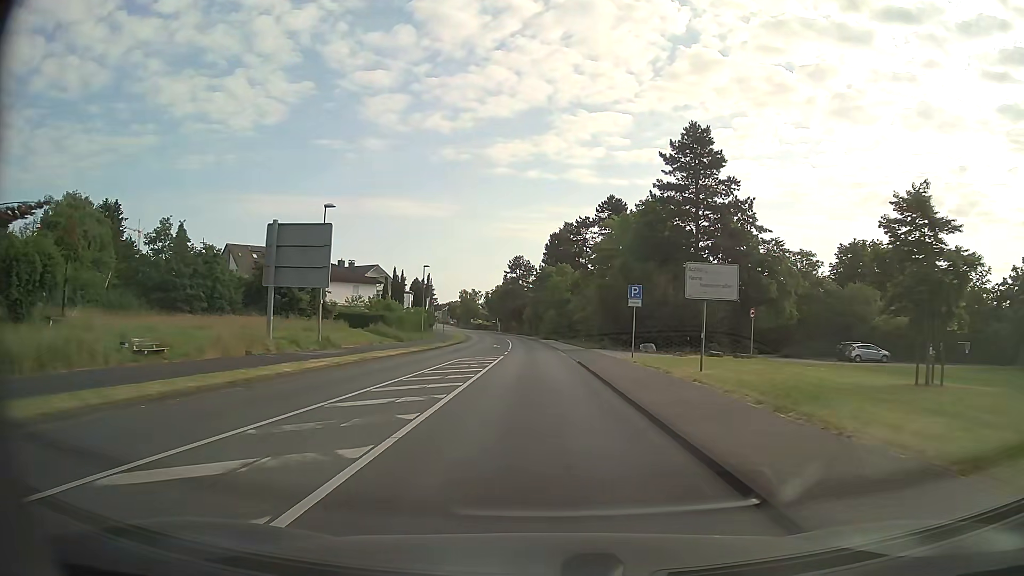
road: secondary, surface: asphalt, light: Day
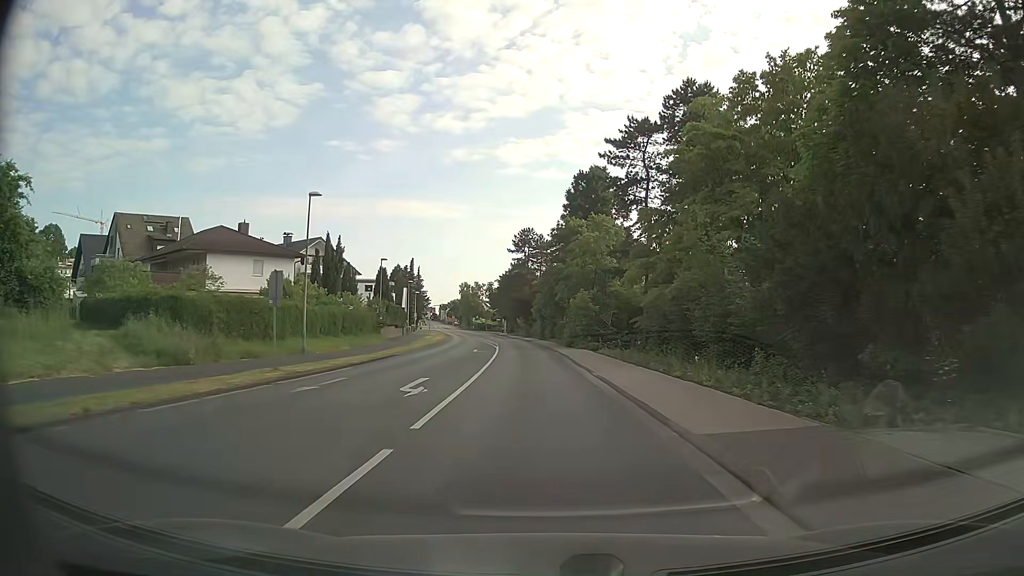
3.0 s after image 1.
(-0.5, +39.8) m; -1°
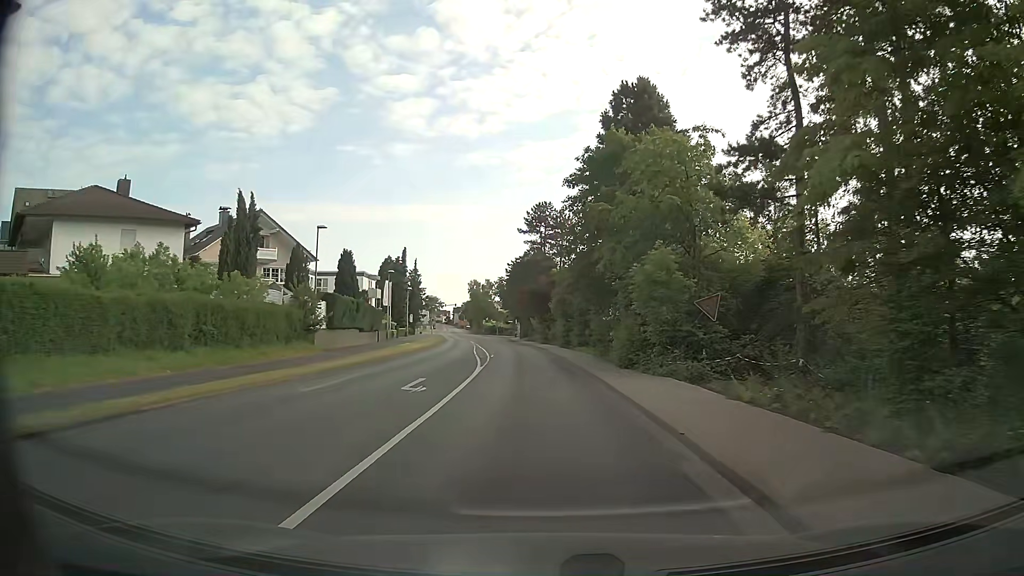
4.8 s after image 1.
(-0.4, +23.8) m; -2°
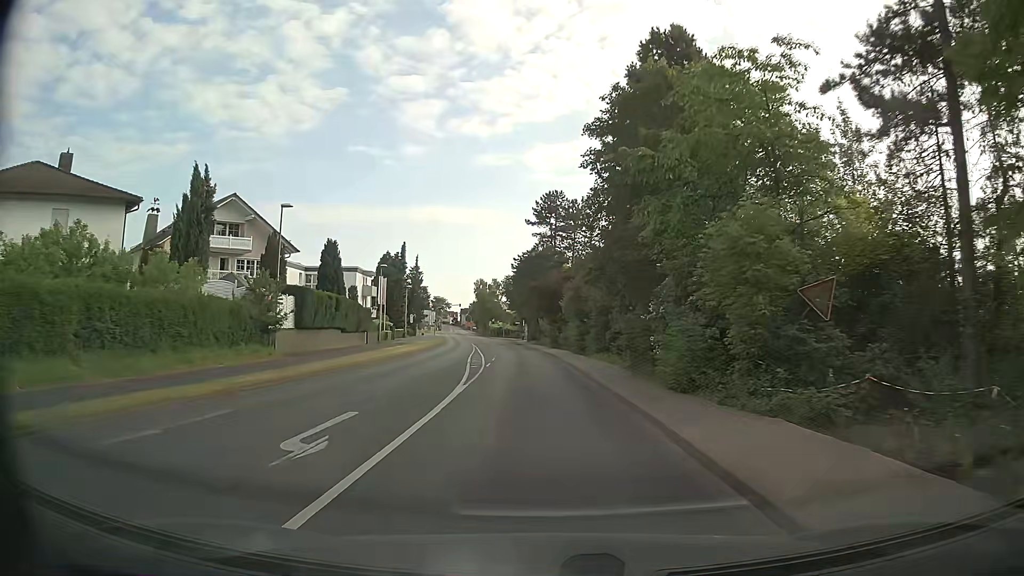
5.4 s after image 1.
(-0.1, +7.9) m; -1°
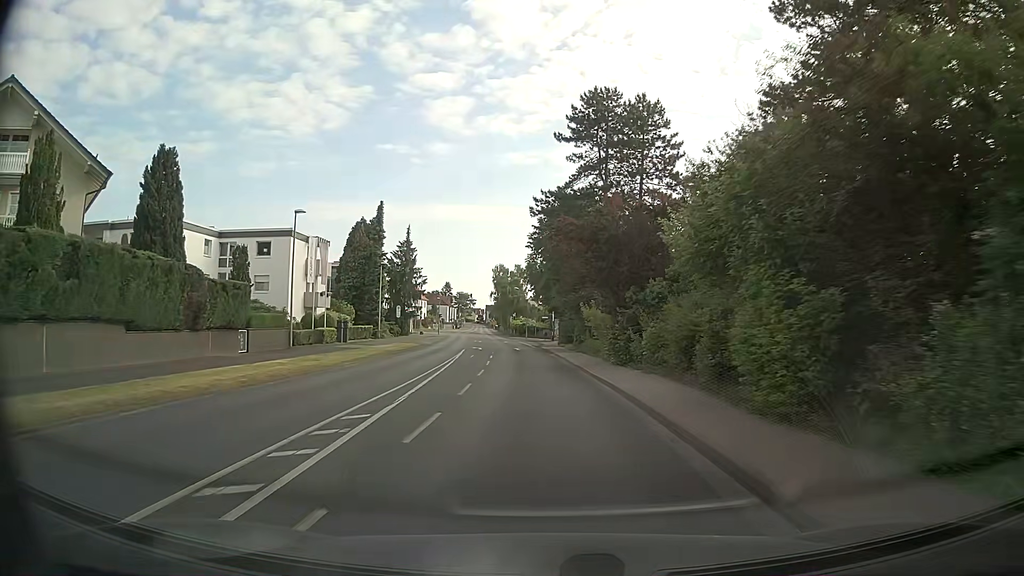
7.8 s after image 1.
(-0.6, +31.5) m; -3°
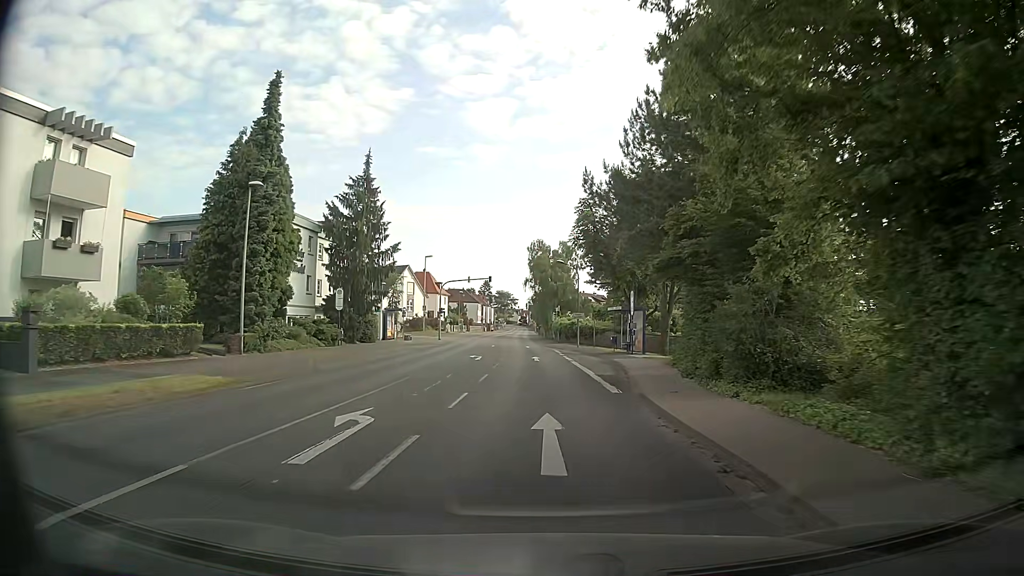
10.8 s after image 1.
(-0.9, +38.9) m; -4°
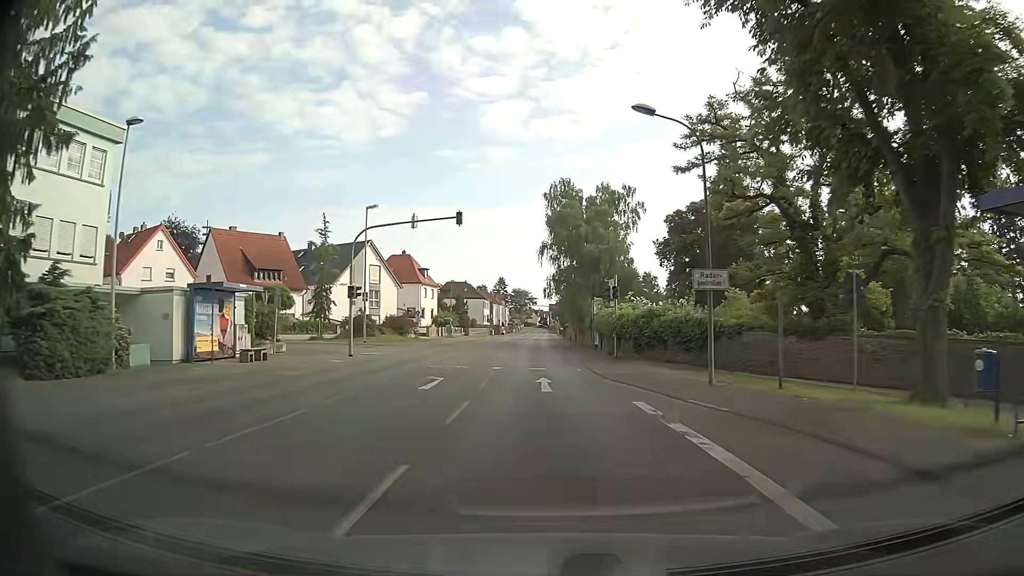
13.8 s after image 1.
(-0.3, +38.3) m; -1°
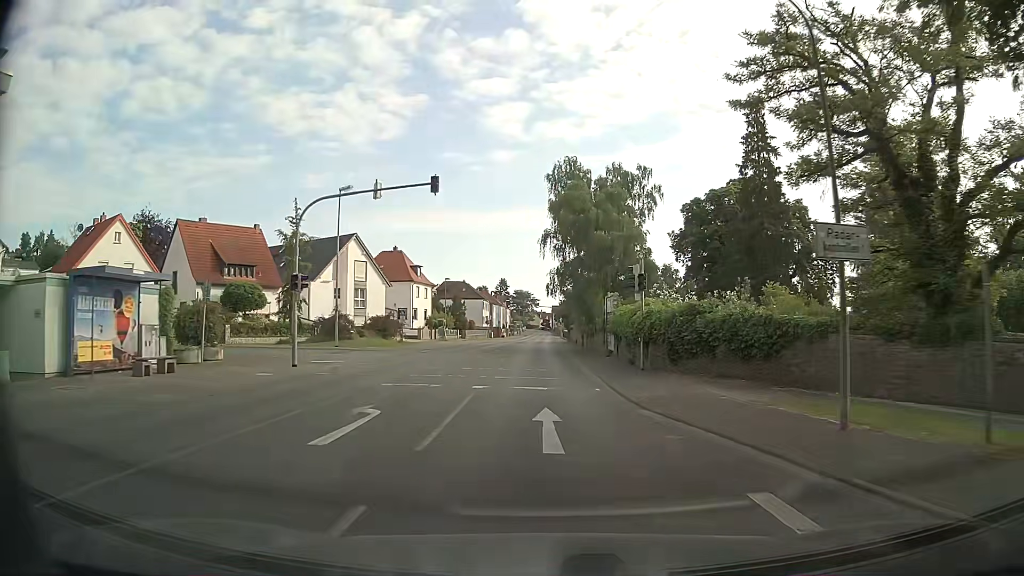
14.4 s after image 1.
(0.0, +7.6) m; +1°
(0, +10) (0, +20) (-1, +30) (-1, +40) (-1, +50) (-1, +60) (-1, +70) (-1, +80) (-2, +90) (-2, +100) m
